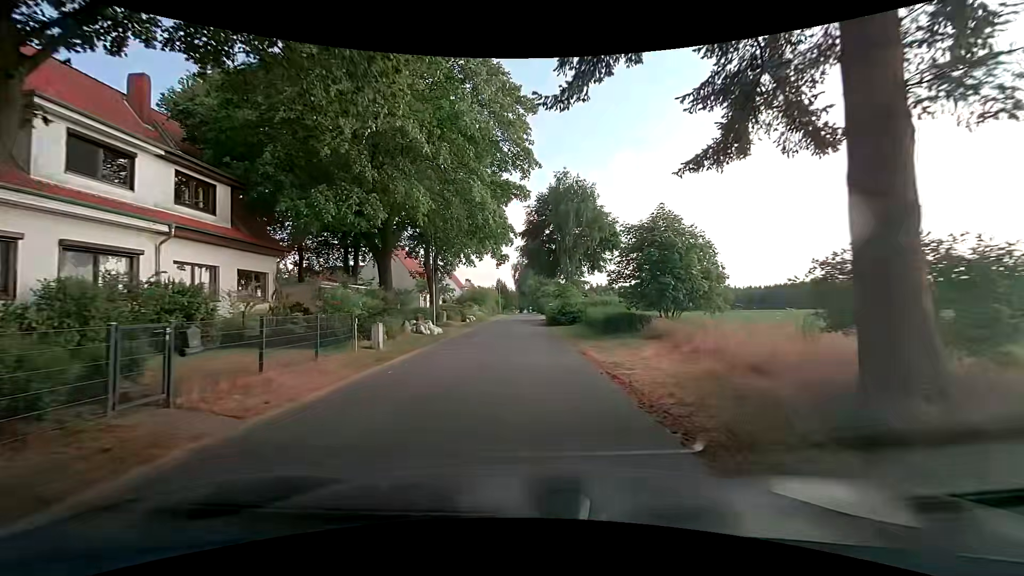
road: unclassified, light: Day
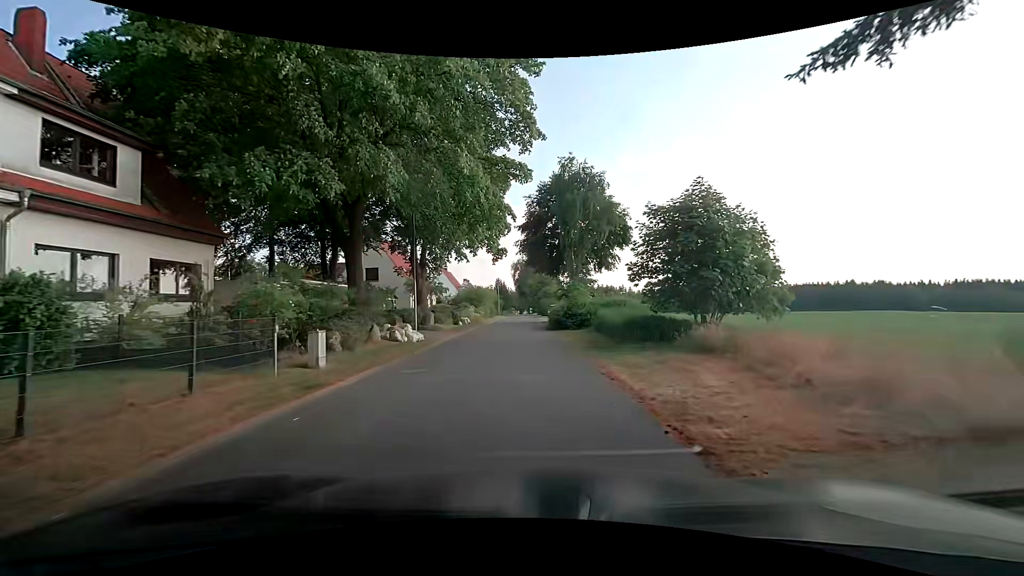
(0.0, +4.5) m; 0°
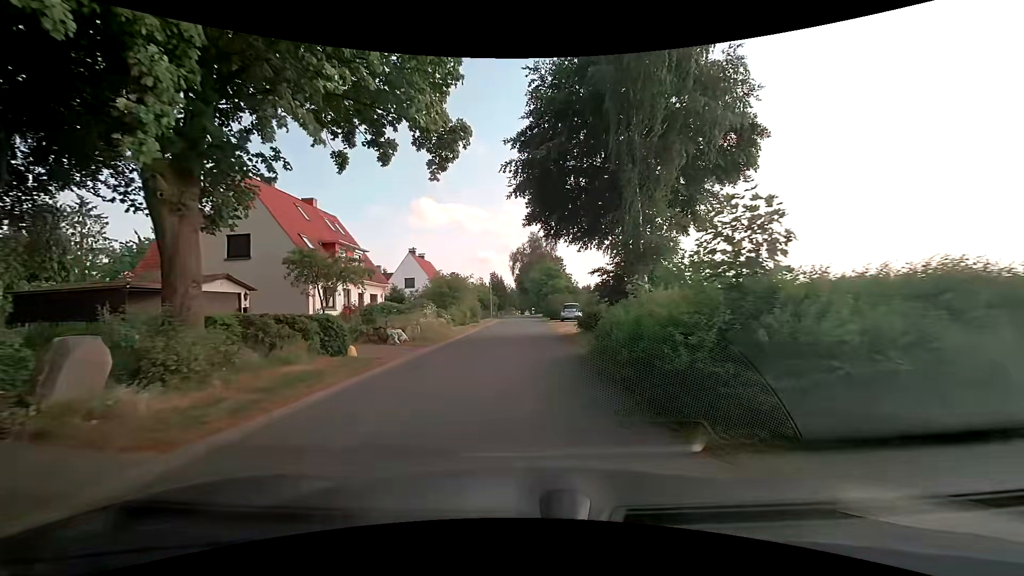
(+0.1, +22.6) m; 0°
(0, +10) (0, +20) (0, +30) (0, +40) (0, +50) (+1, +60) (+1, +70) (+1, +80) (+1, +90) (+1, +100) m
